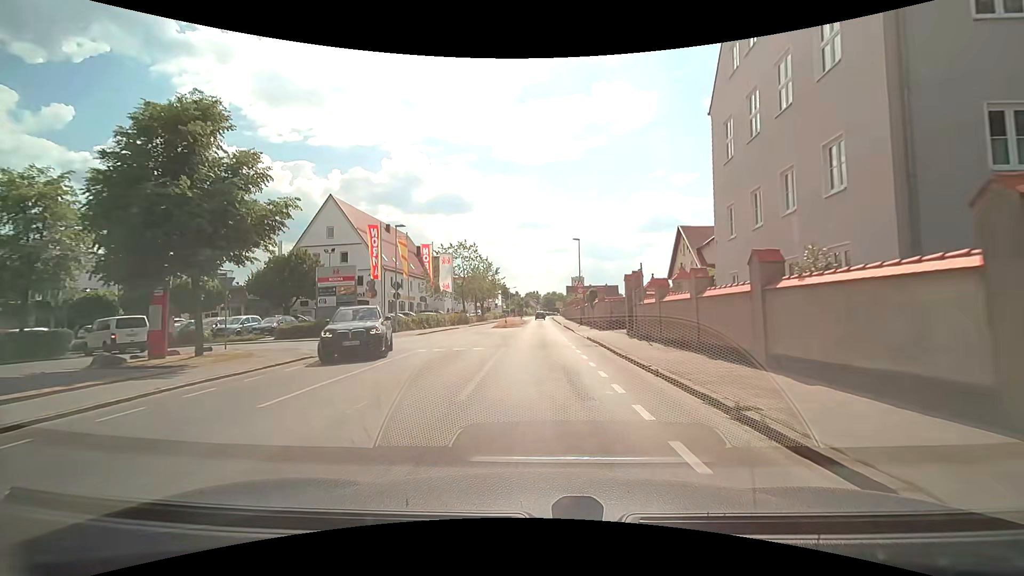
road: secondary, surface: asphalt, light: Day
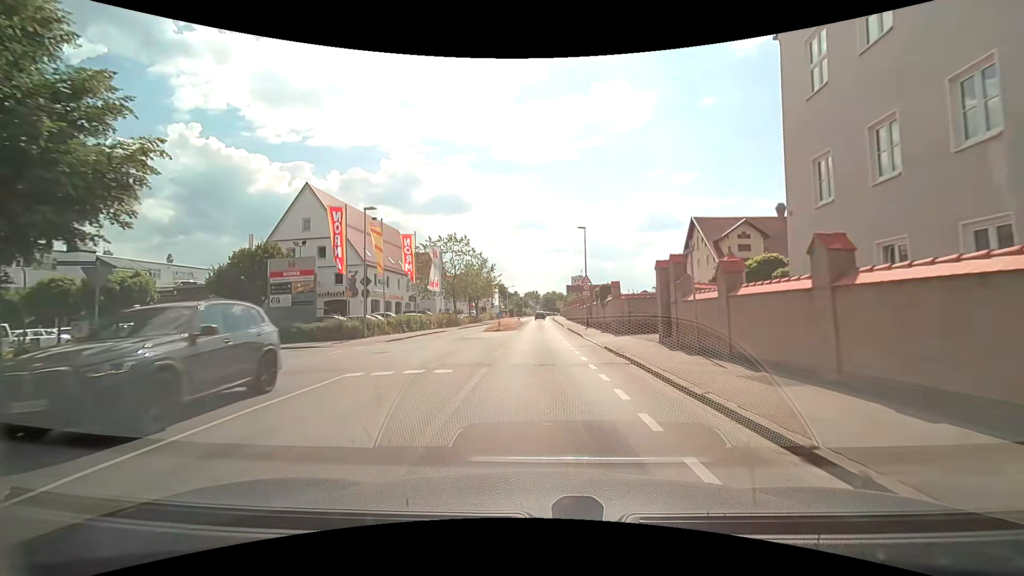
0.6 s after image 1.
(0.0, +6.6) m; 0°
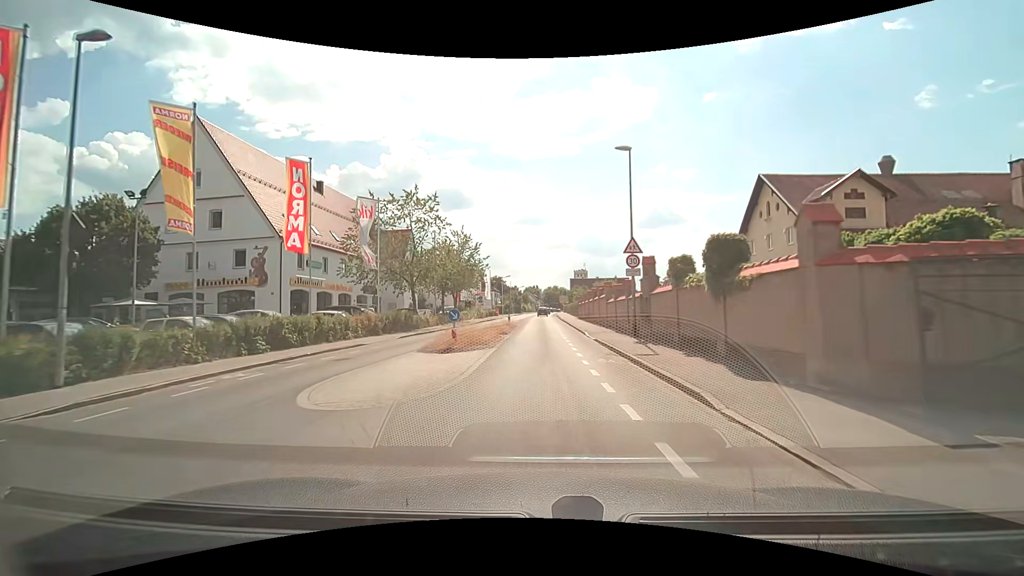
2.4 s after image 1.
(+0.1, +19.6) m; 0°
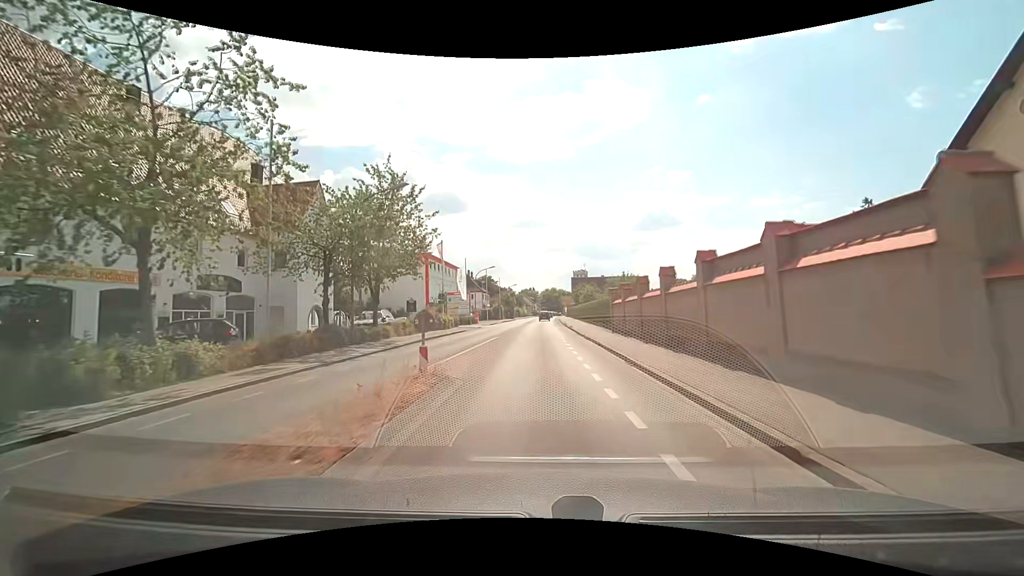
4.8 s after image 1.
(0.0, +26.4) m; 0°
(0, +10) (0, +20) (0, +30) (0, +40) (0, +50) (0, +60) (0, +70) (0, +80) (+1, +90) (+1, +100) m
